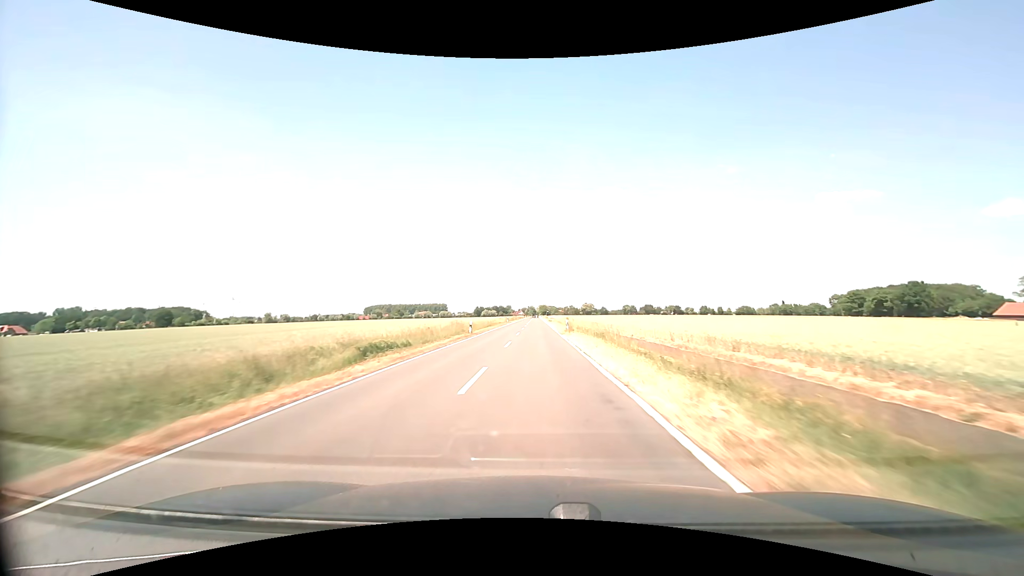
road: secondary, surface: asphalt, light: Day
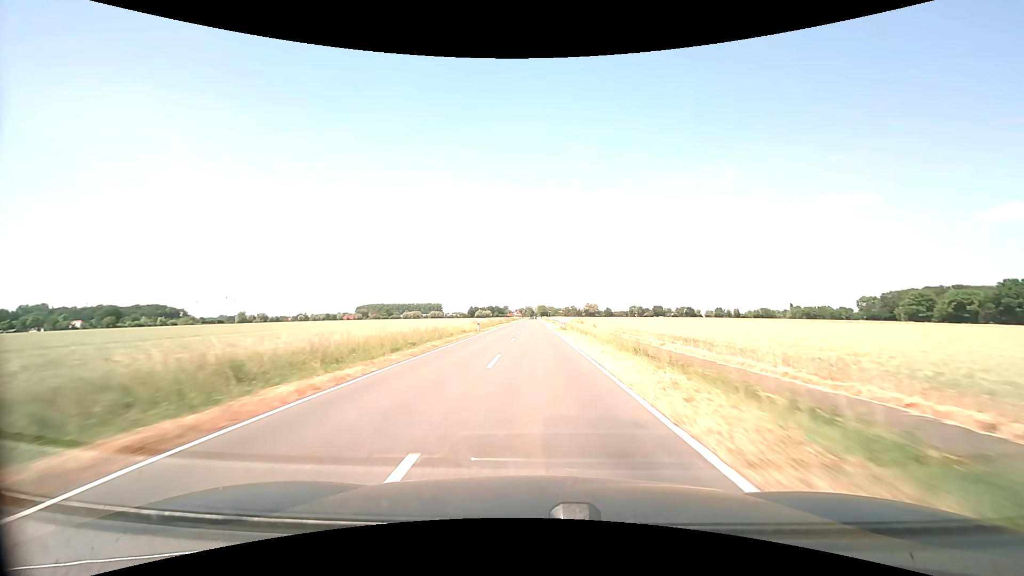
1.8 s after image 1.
(0.0, +44.1) m; 0°
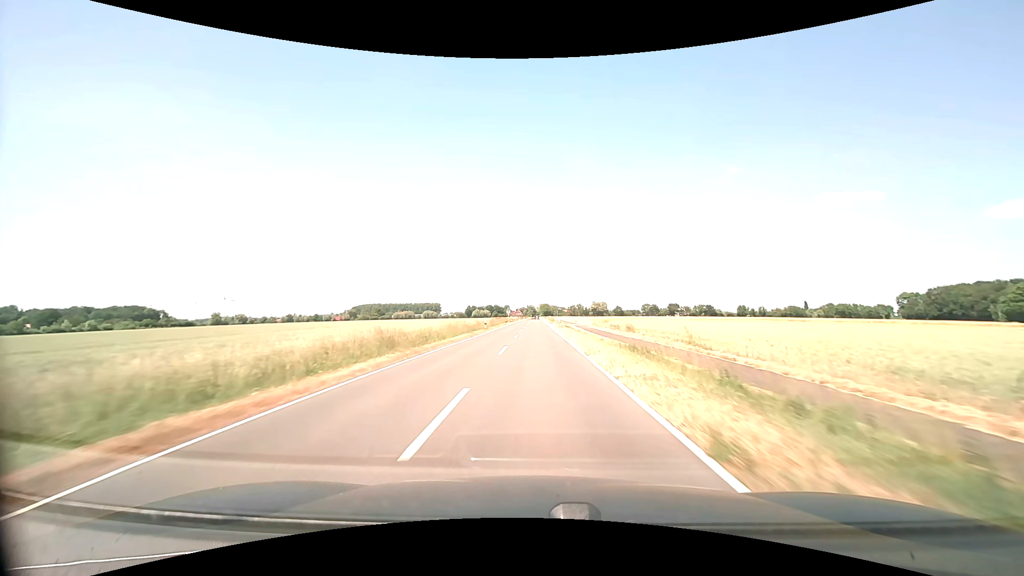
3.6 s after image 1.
(+0.1, +44.0) m; 0°
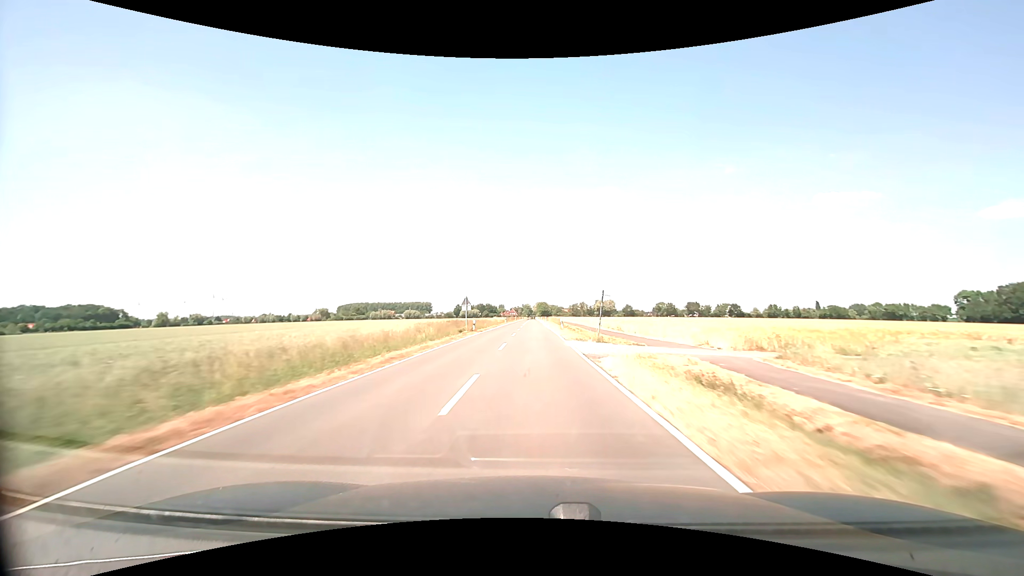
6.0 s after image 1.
(0.0, +58.6) m; 0°
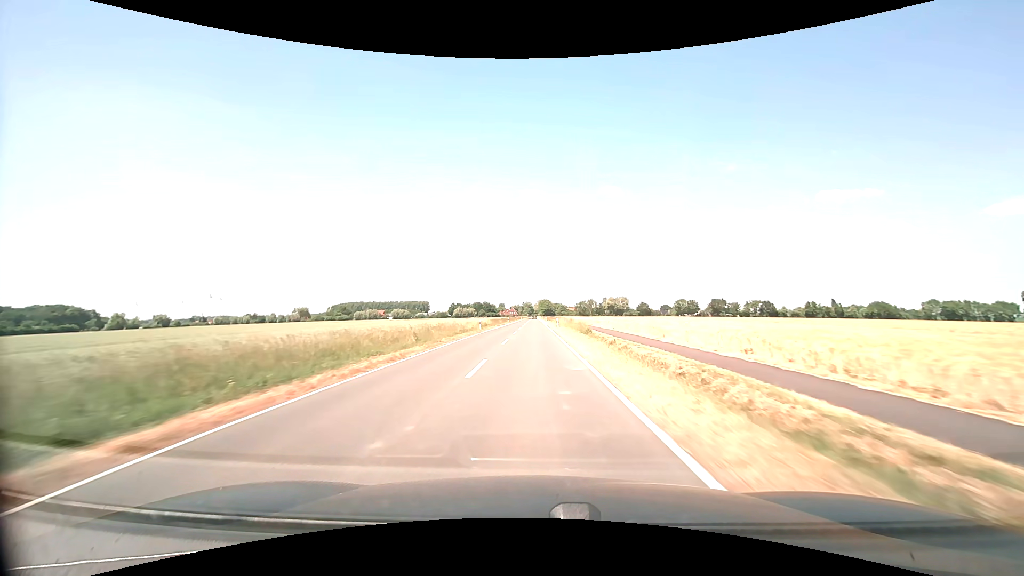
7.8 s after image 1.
(+0.1, +44.0) m; 0°
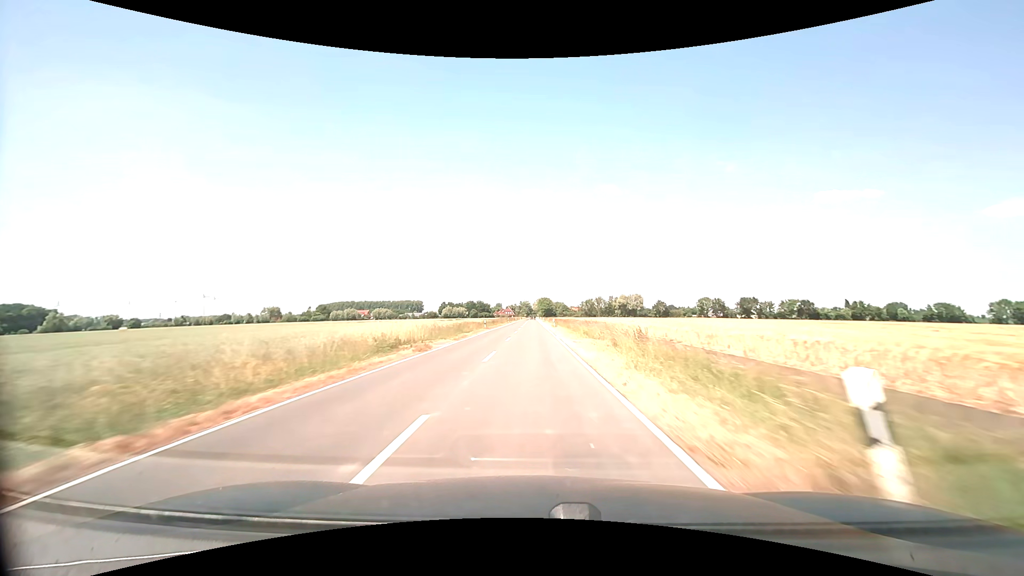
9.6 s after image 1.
(-0.1, +44.1) m; 0°
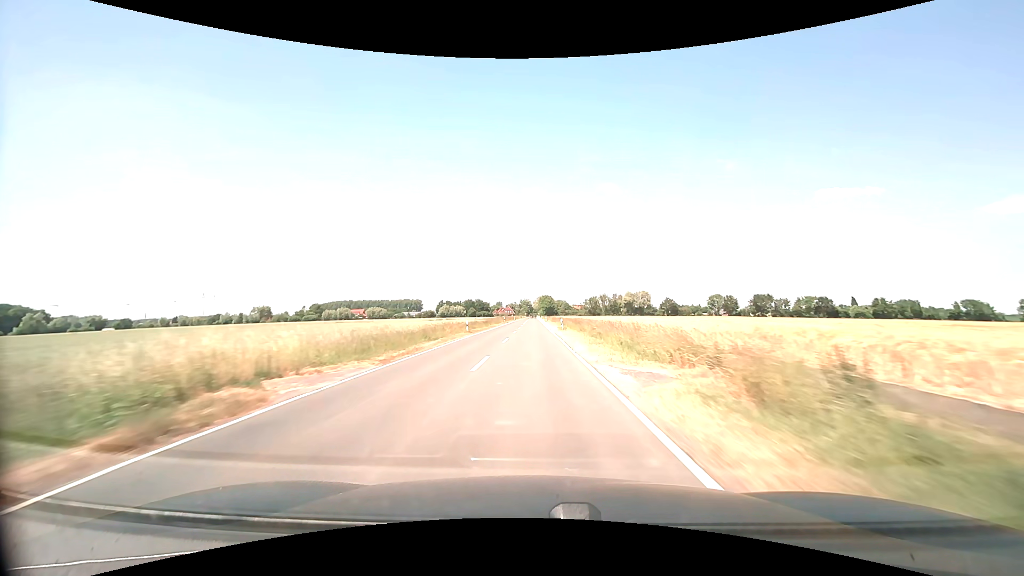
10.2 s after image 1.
(0.0, +14.7) m; 0°
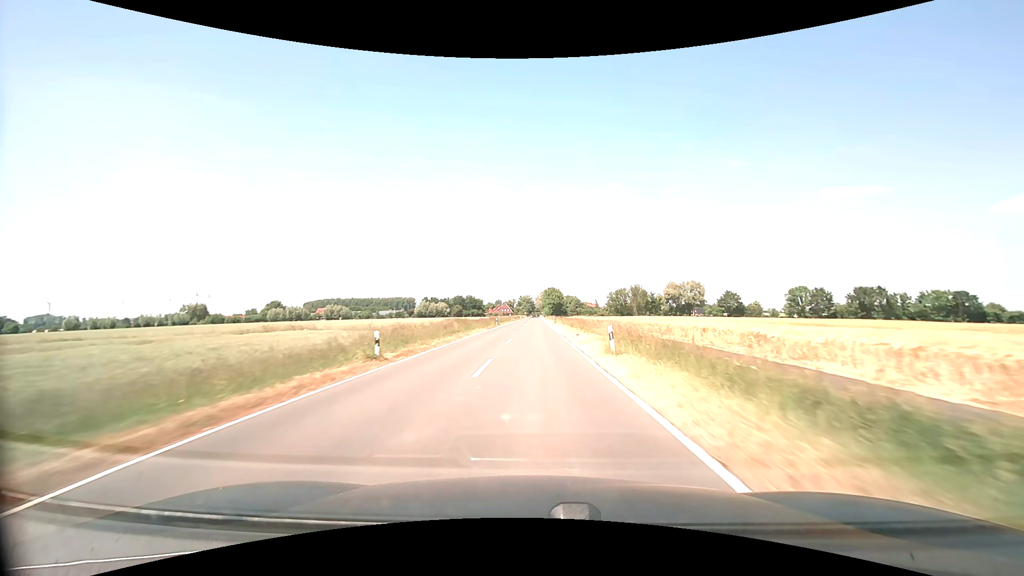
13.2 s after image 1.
(-0.3, +73.6) m; 0°
(0, +10) (0, +20) (0, +30) (0, +40) (0, +50) (0, +60) (0, +70) (0, +80) (0, +90) (0, +100) m
